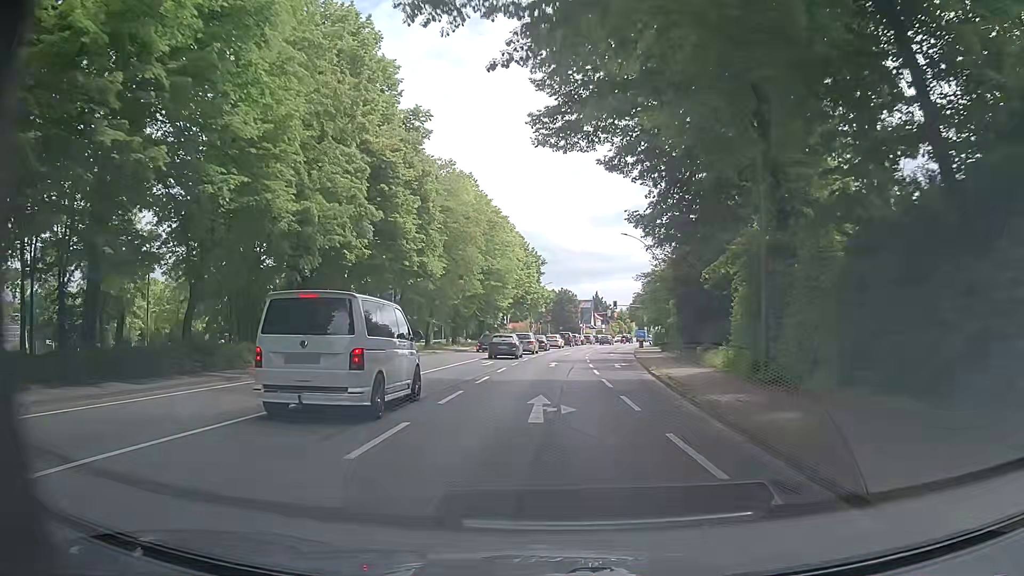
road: primary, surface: asphalt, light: Day
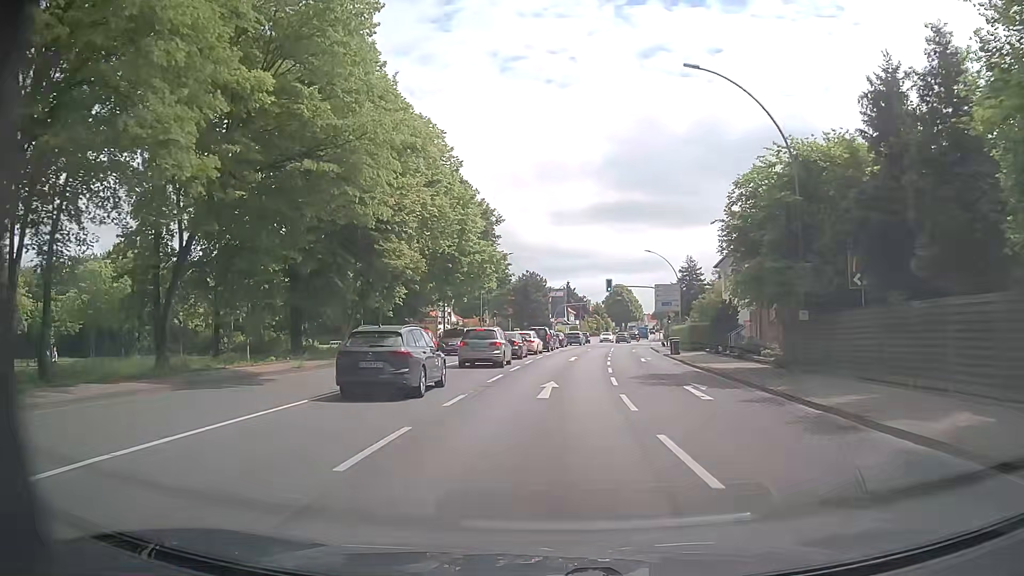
(+1.1, +36.3) m; +4°
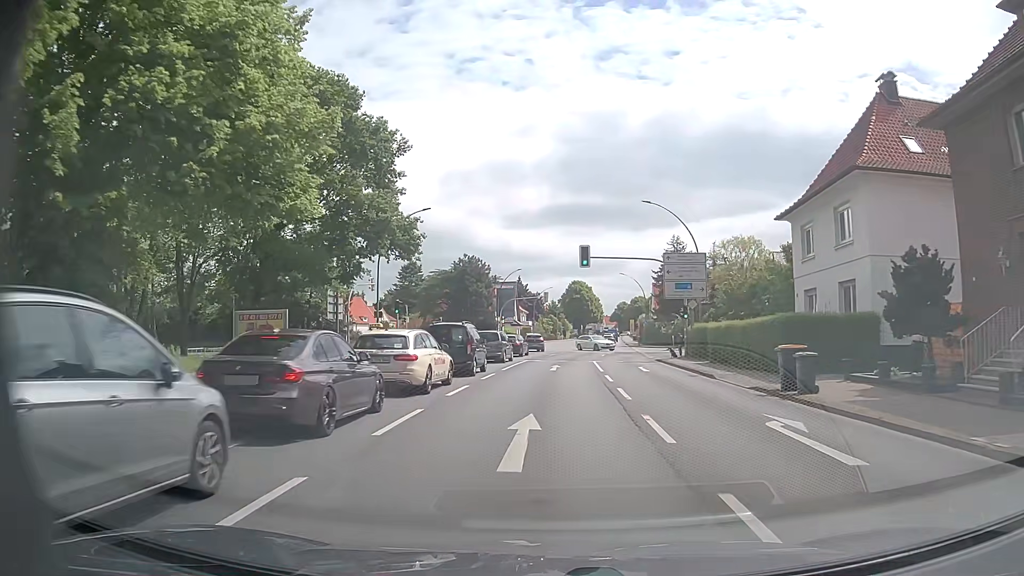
(+0.8, +27.7) m; +4°
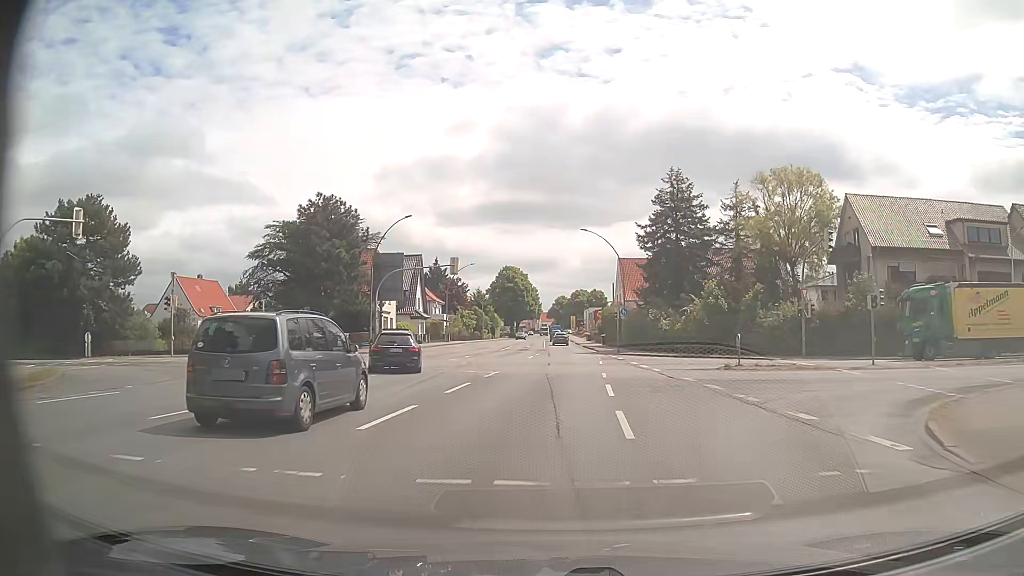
(+1.6, +38.0) m; +5°
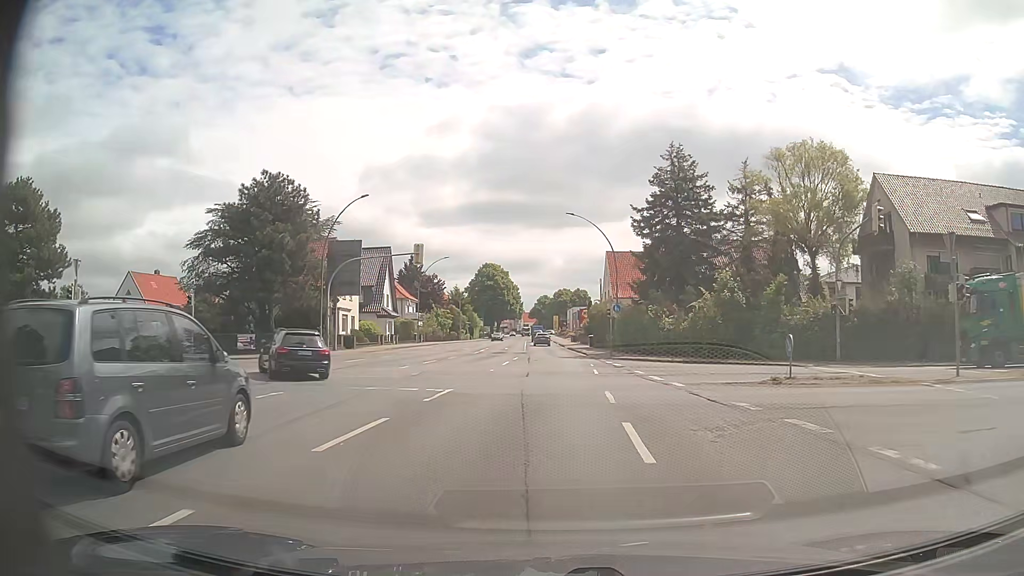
(+0.1, +7.7) m; +2°
(0, +10) (0, +20) (0, +30) (0, +40) (0, +50) (0, +60) (0, +70) (-1, +80) (-1, +90) (-1, +100) m
